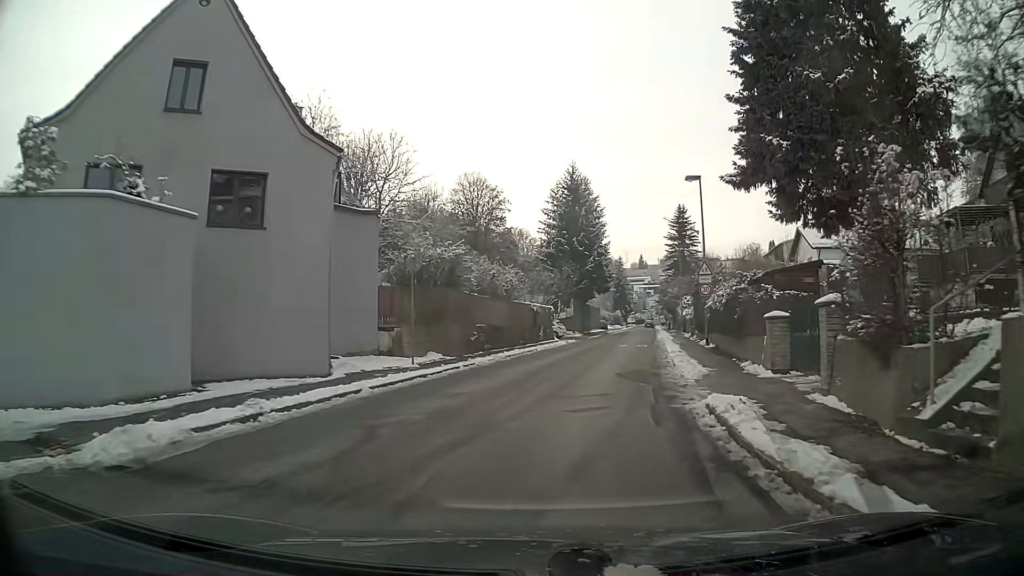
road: residential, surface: asphalt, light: Day
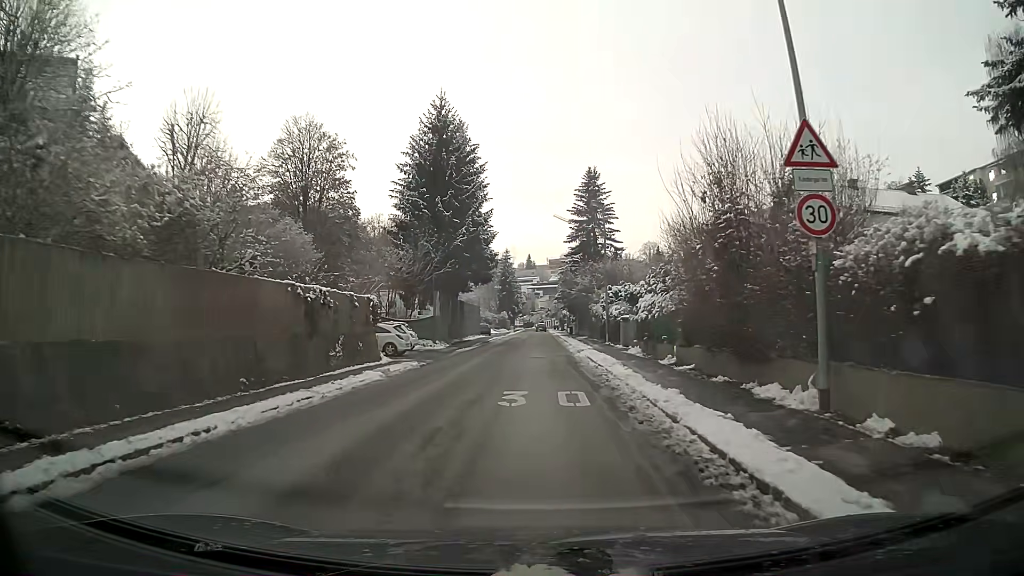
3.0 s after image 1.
(+2.4, +23.6) m; +8°
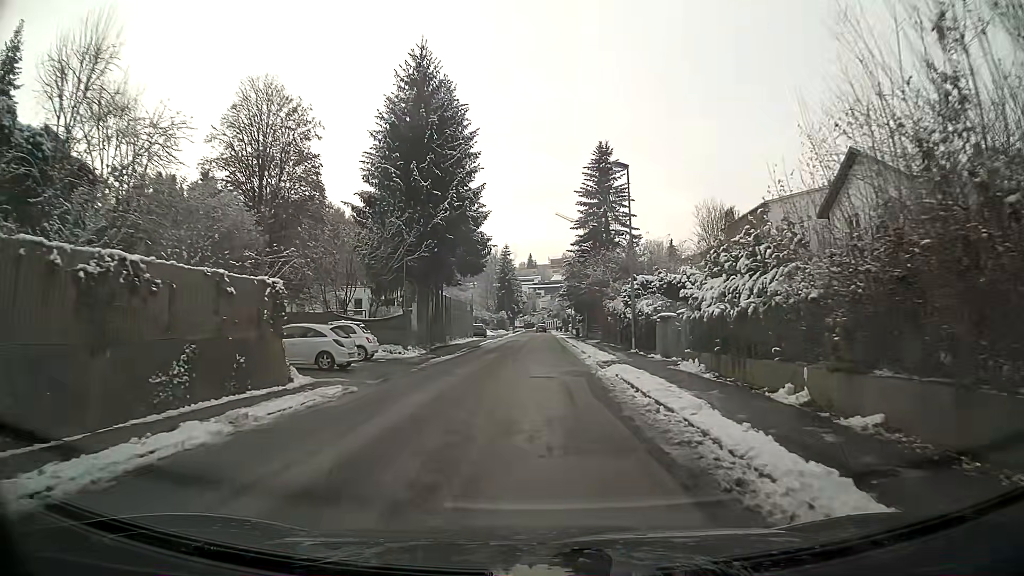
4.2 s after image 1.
(0.0, +9.8) m; 0°
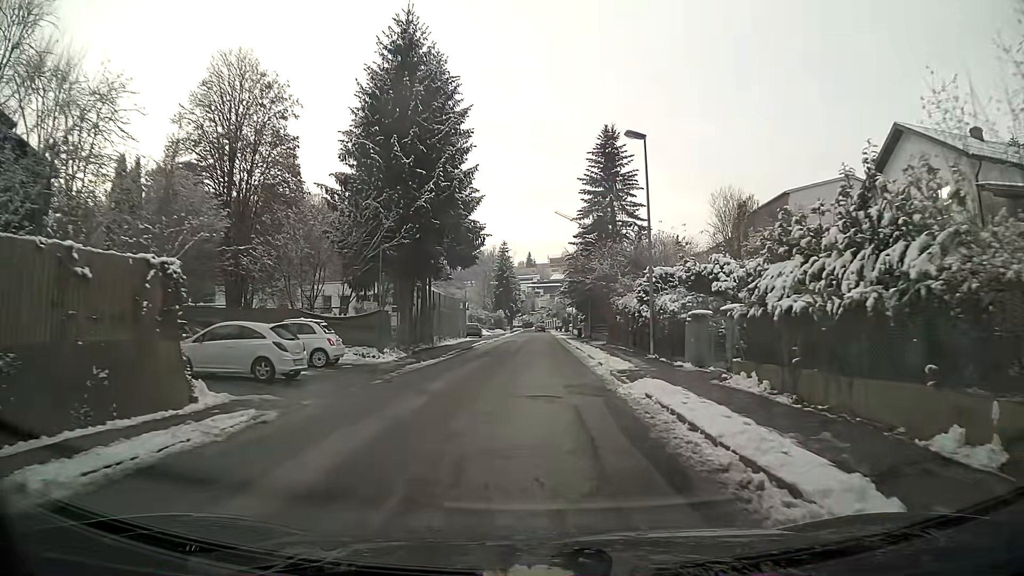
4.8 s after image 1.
(0.0, +4.9) m; 0°
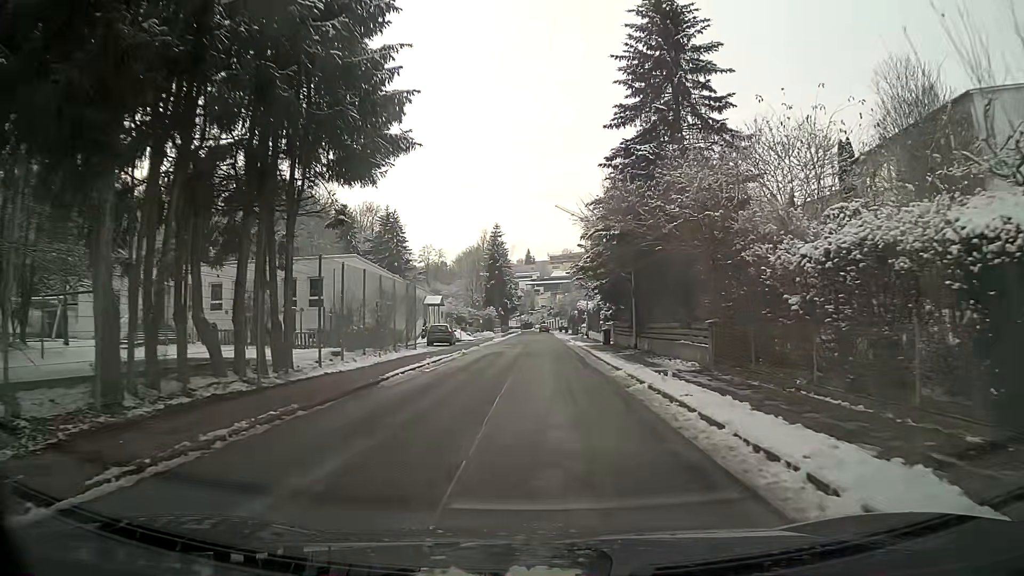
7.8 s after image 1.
(+0.1, +24.3) m; 0°
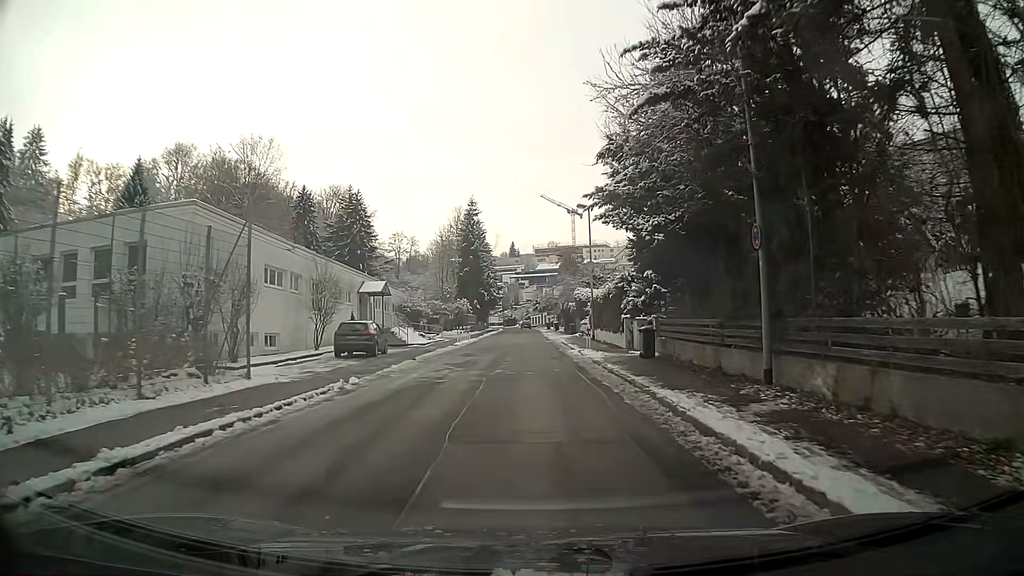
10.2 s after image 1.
(+0.2, +18.6) m; +1°
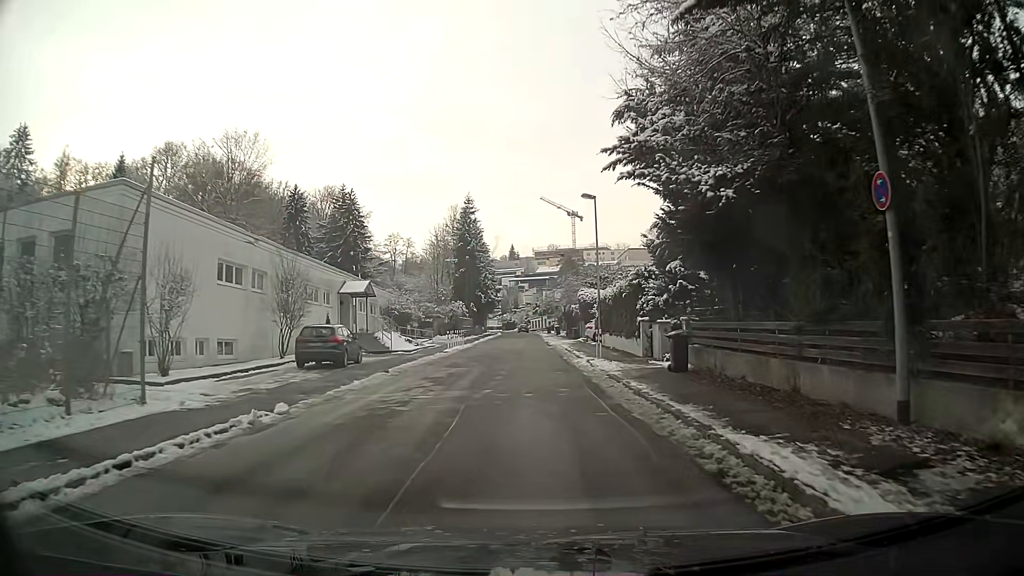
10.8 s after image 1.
(0.0, +4.6) m; 0°
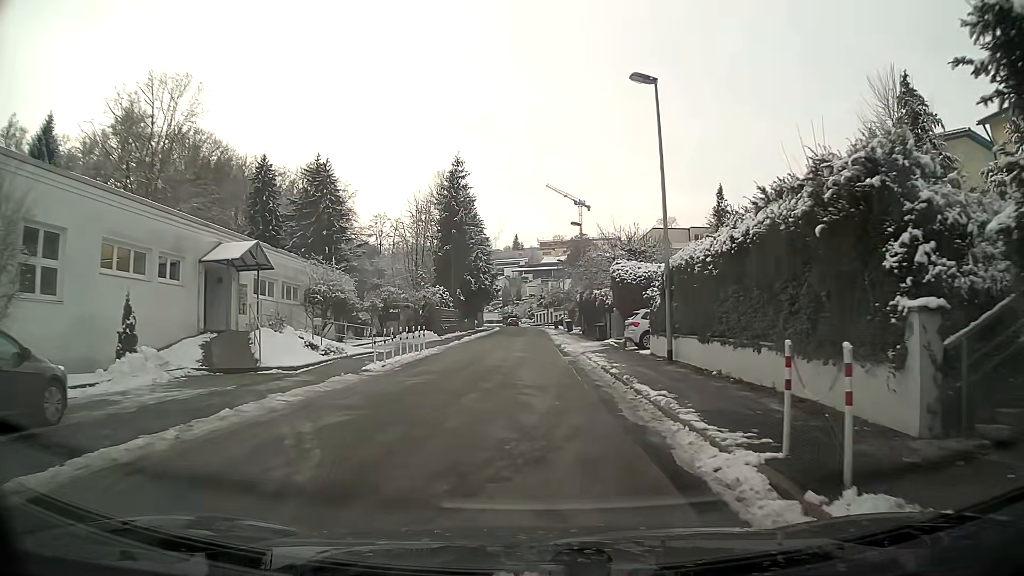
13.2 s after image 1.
(+0.1, +17.9) m; +1°
(0, +10) (0, +20) (0, +30) (0, +40) (-1, +50) (-1, +60) (-1, +70) (-1, +80) (-1, +90) (-2, +100) m
